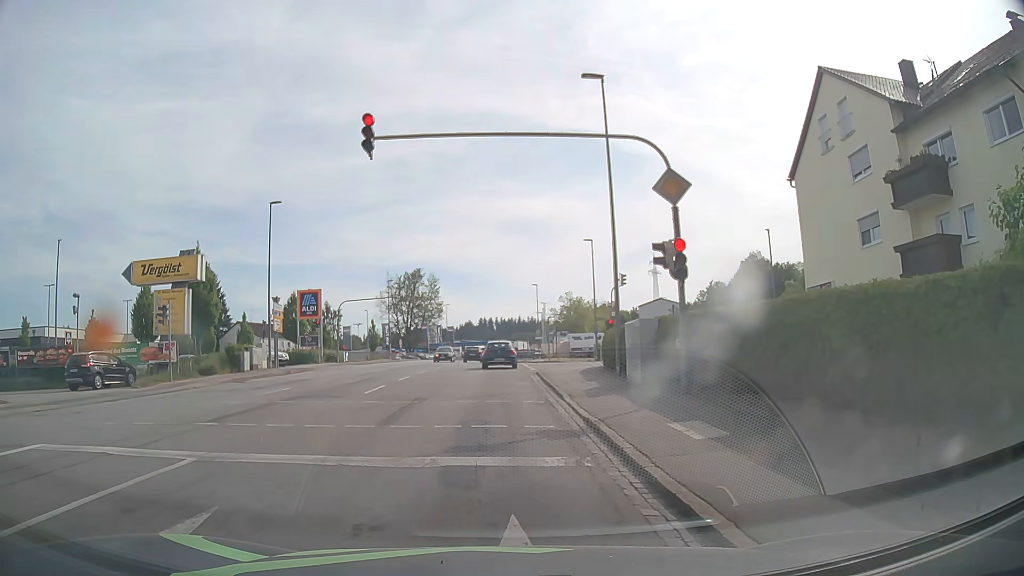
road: tertiary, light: Day
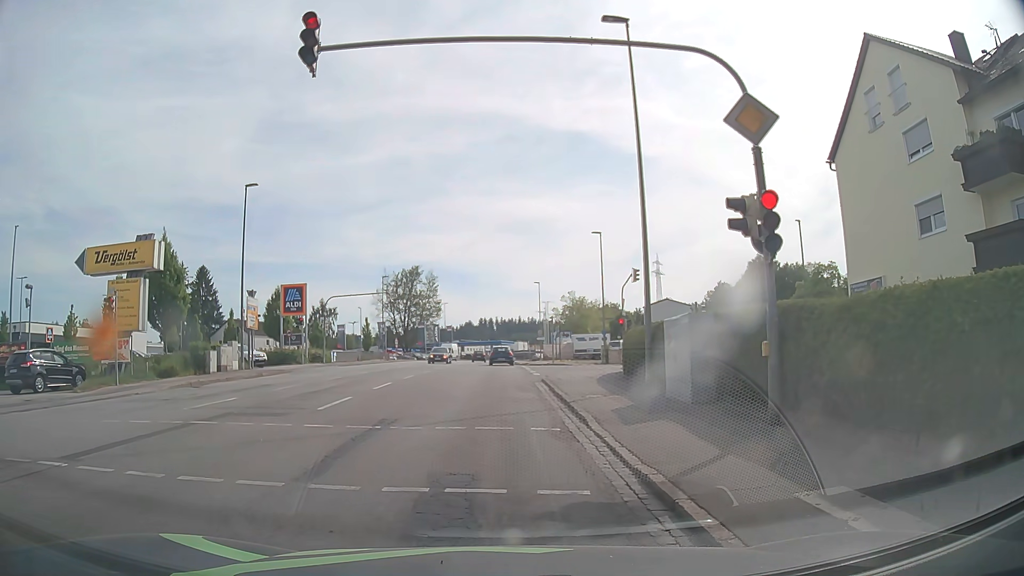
(0.0, +4.3) m; 0°
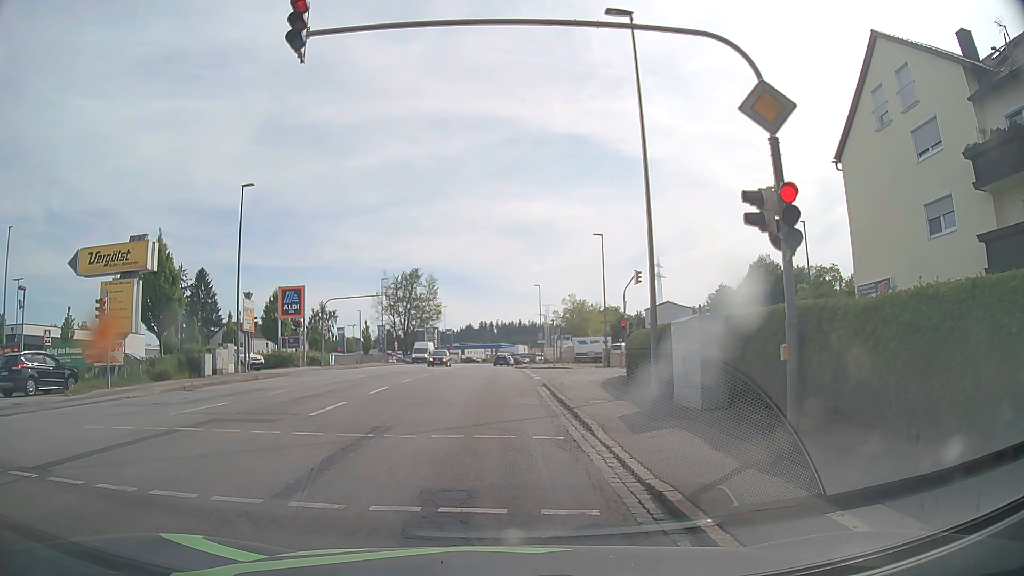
(0.0, +0.7) m; 0°
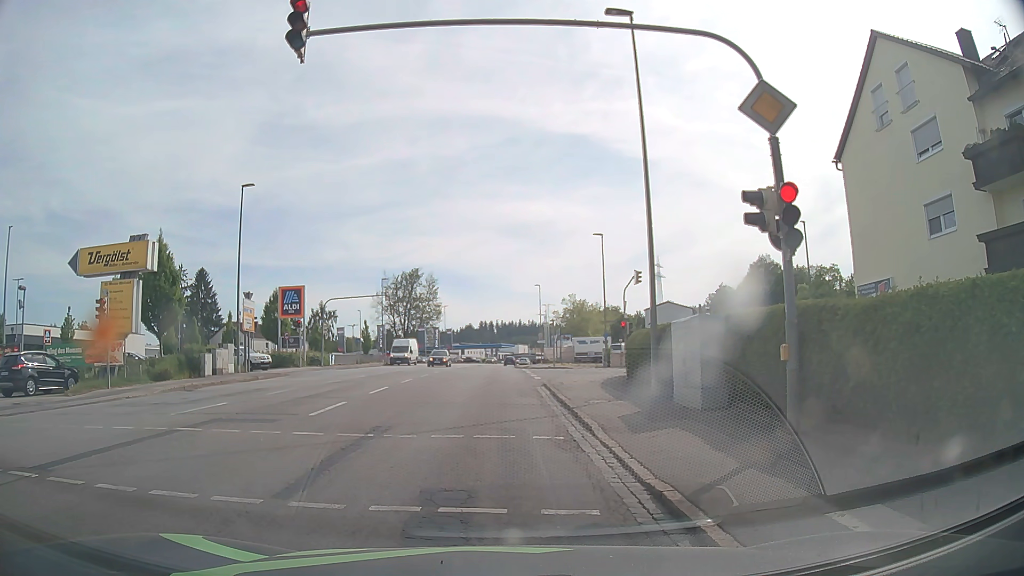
(0.0, 0.0) m; 0°
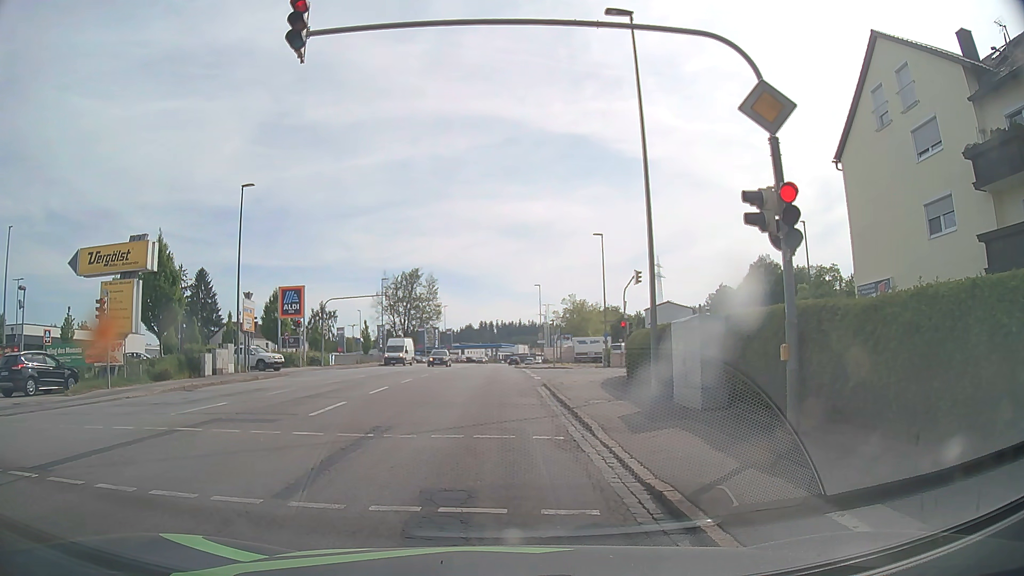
(0.0, 0.0) m; 0°
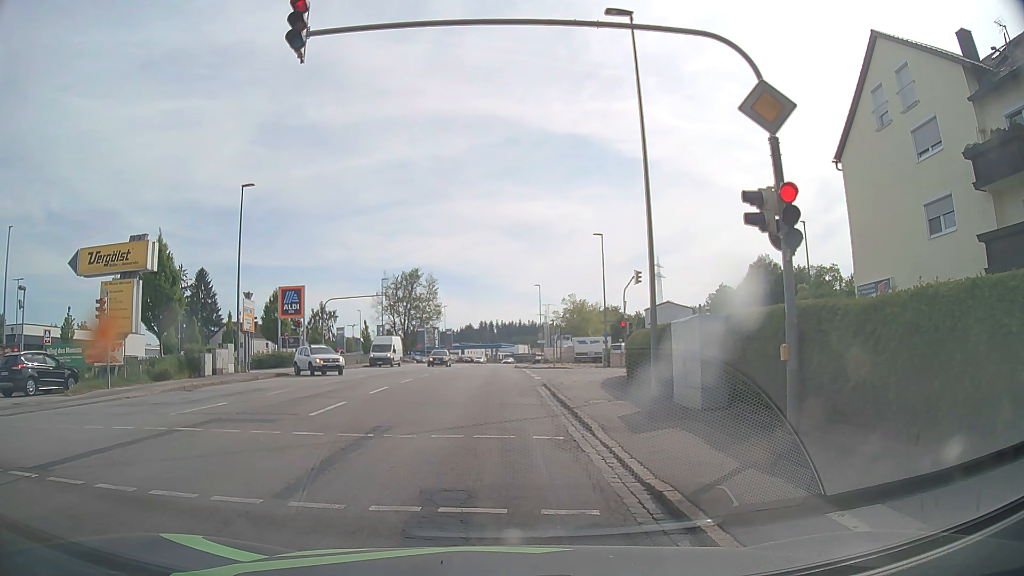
(0.0, 0.0) m; 0°
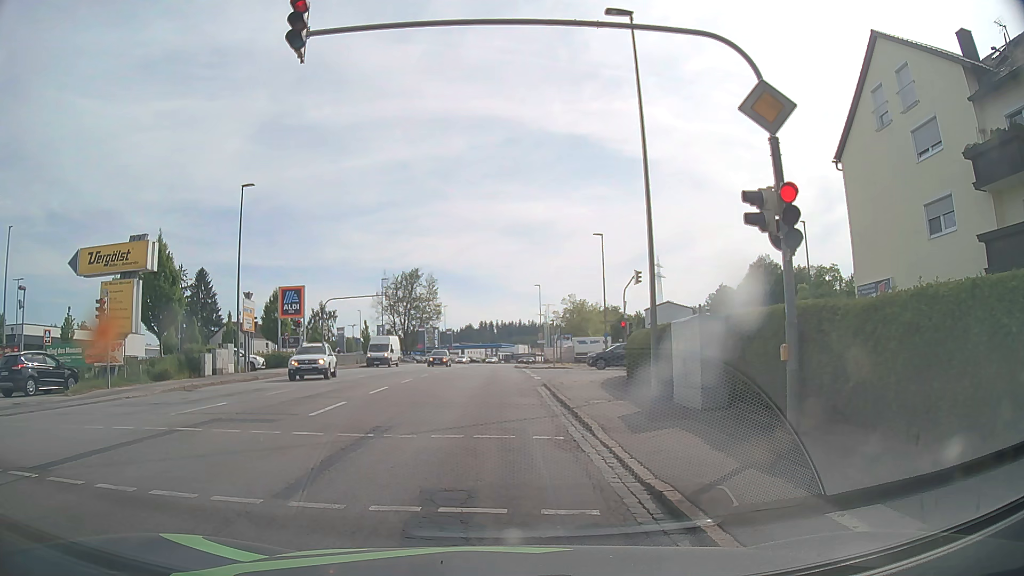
(0.0, 0.0) m; 0°
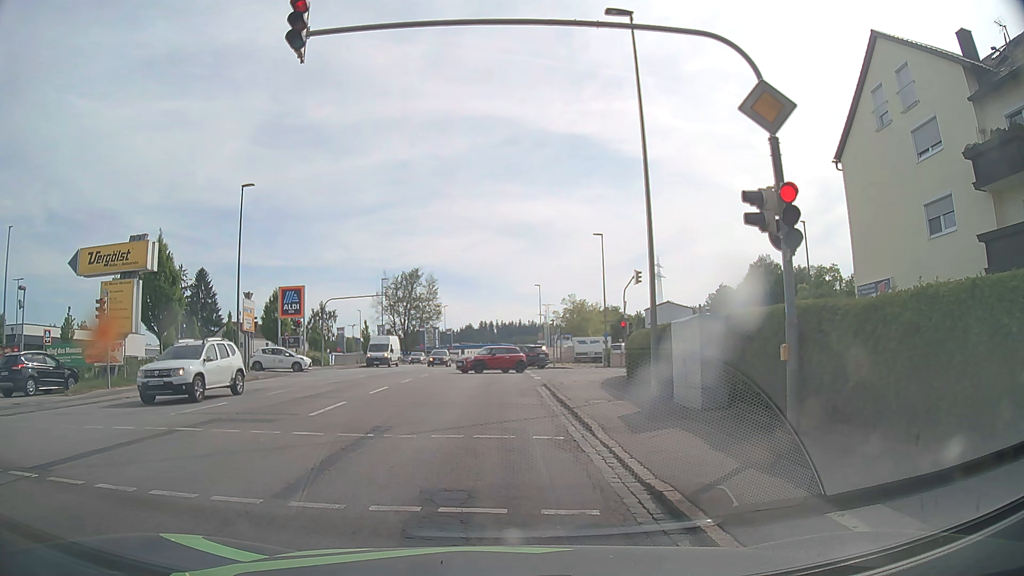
(0.0, 0.0) m; 0°
